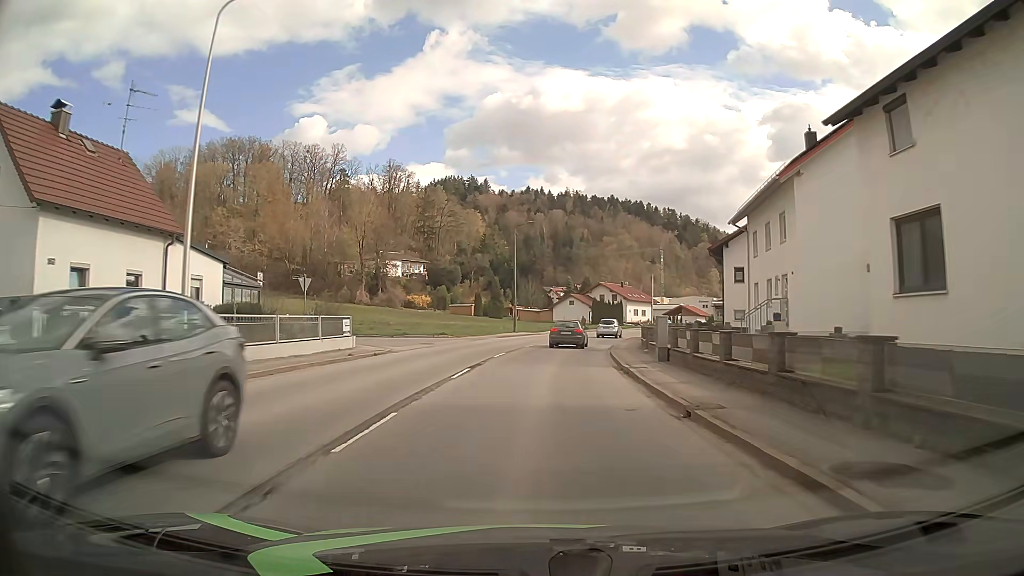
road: secondary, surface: asphalt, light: Day
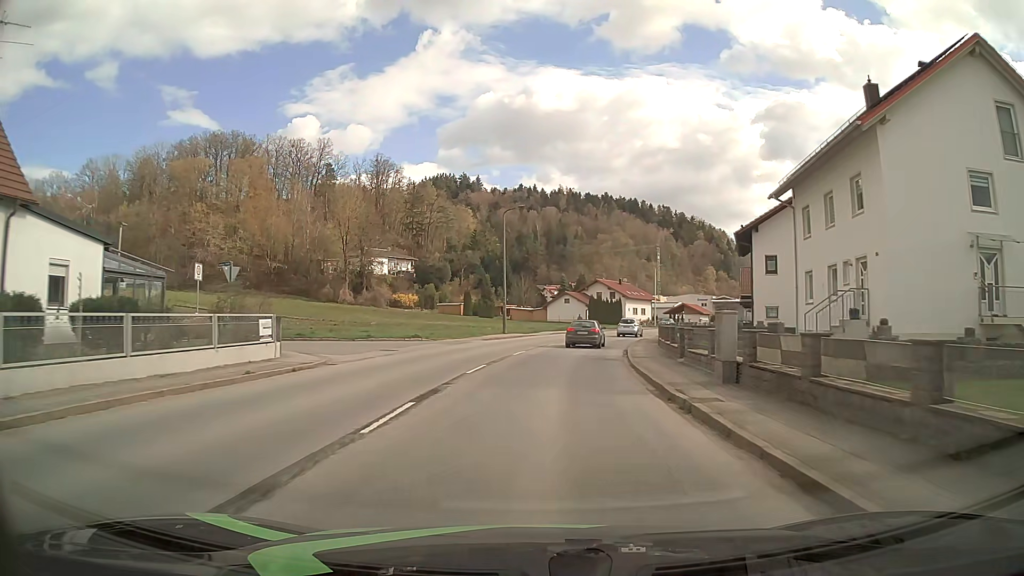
(0.0, +7.9) m; +1°
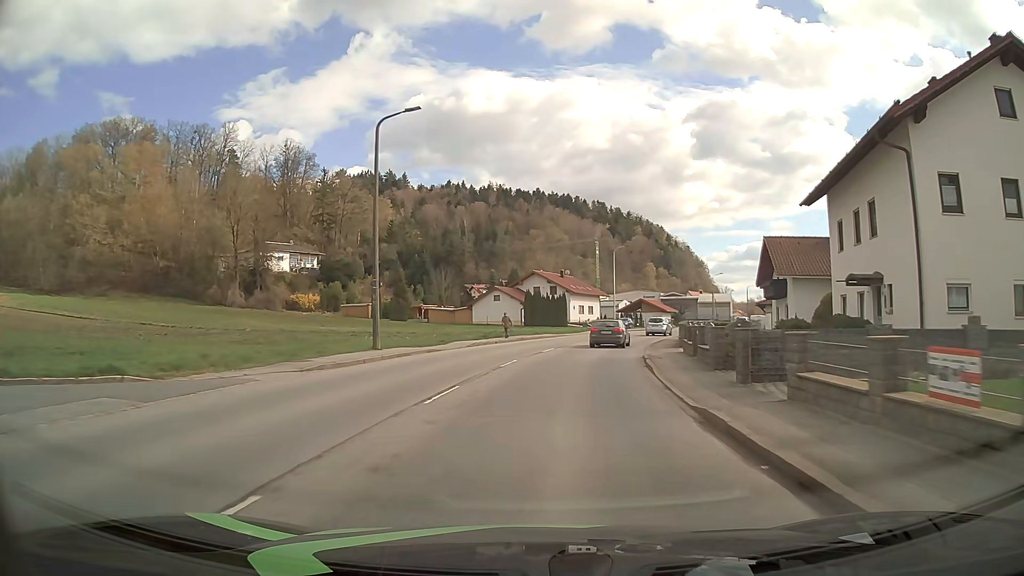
(+1.0, +23.7) m; +6°
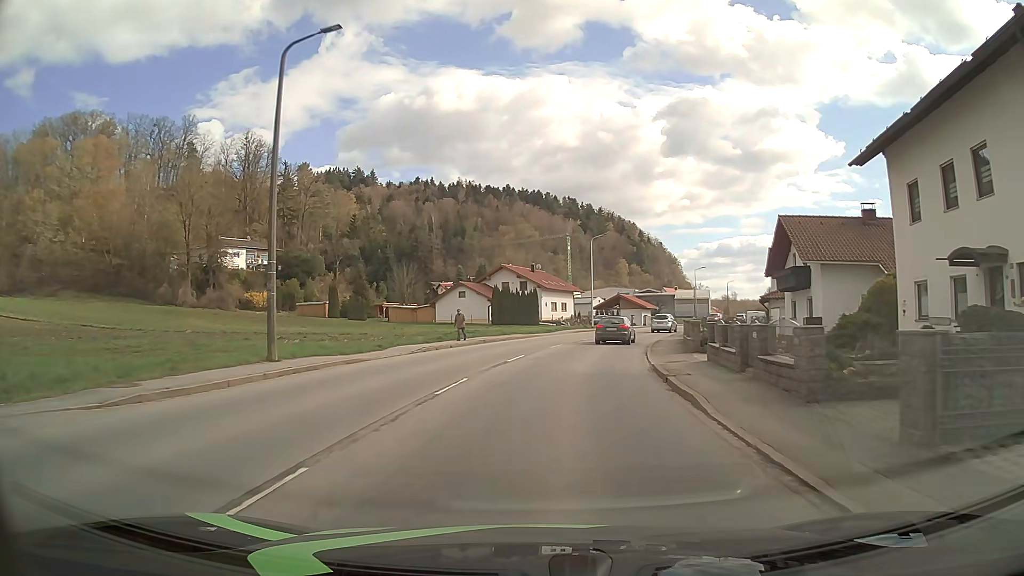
(+0.1, +7.9) m; +2°
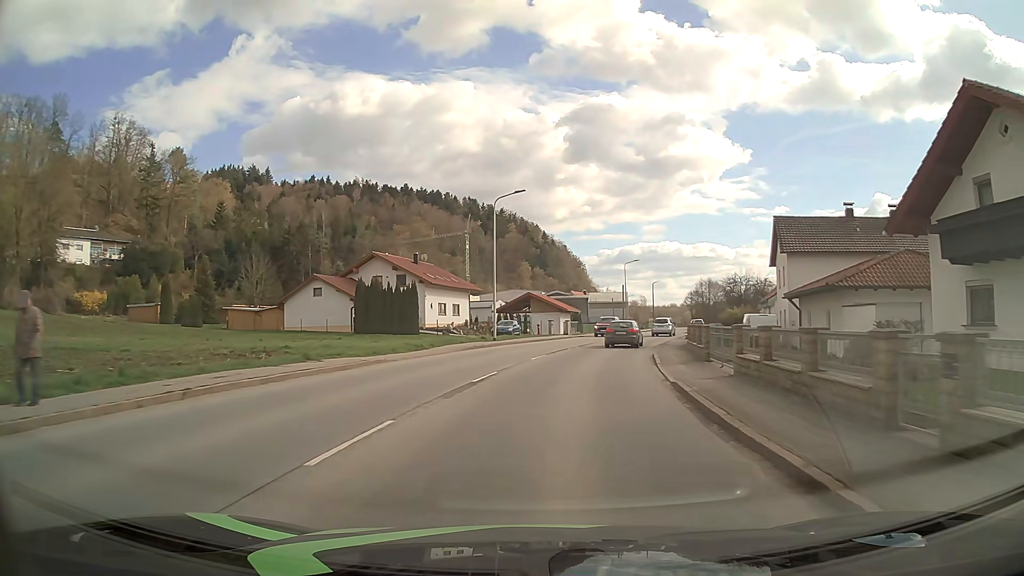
(+1.7, +23.6) m; +9°
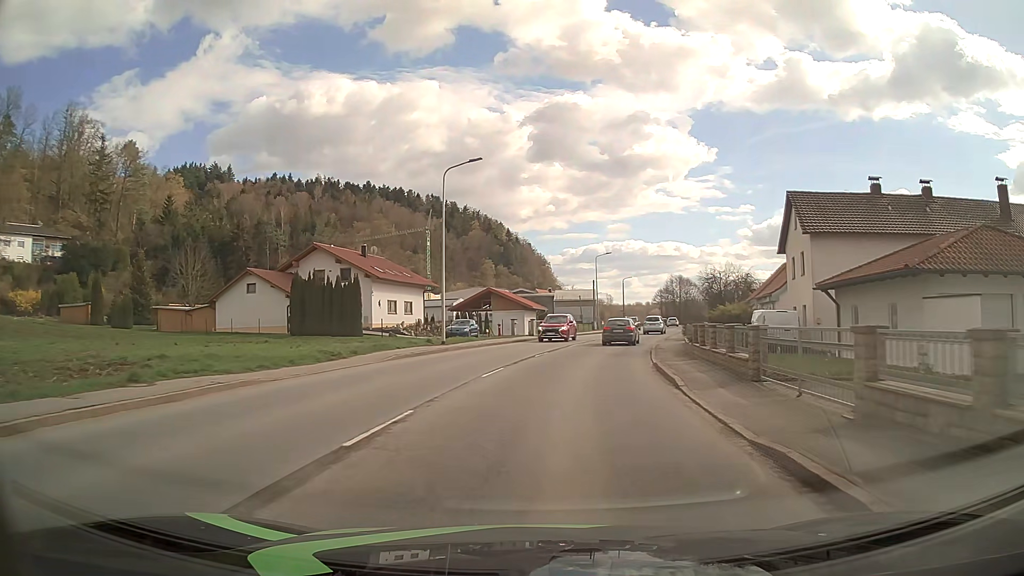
(+0.2, +7.9) m; +3°
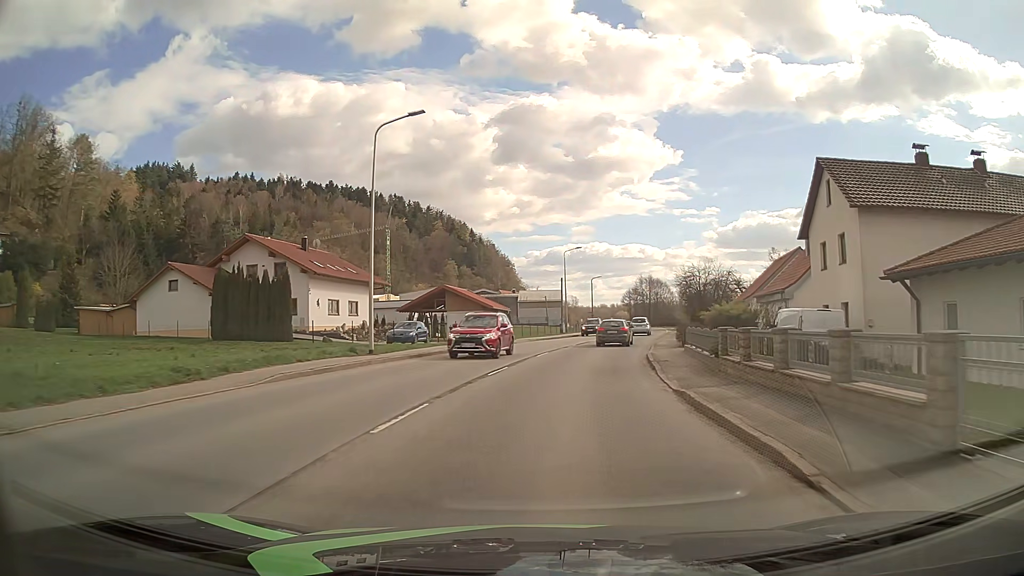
(+0.2, +7.9) m; +3°
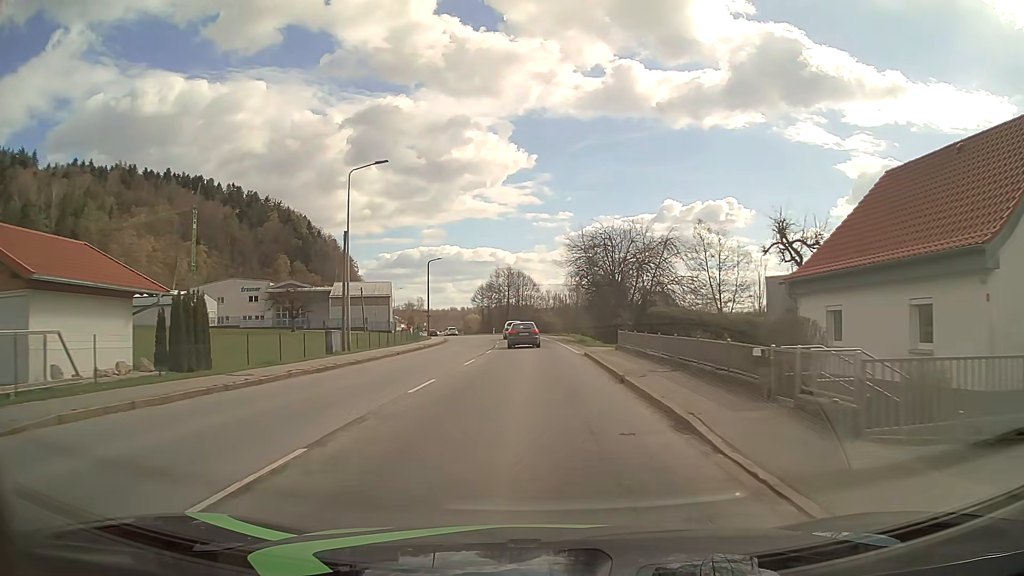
(+5.0, +39.2) m; +13°
(0, +10) (0, +20) (0, +30) (0, +40) (-1, +50) (-1, +60) (-2, +70) (-4, +80) (-6, +90) (-8, +99) m
